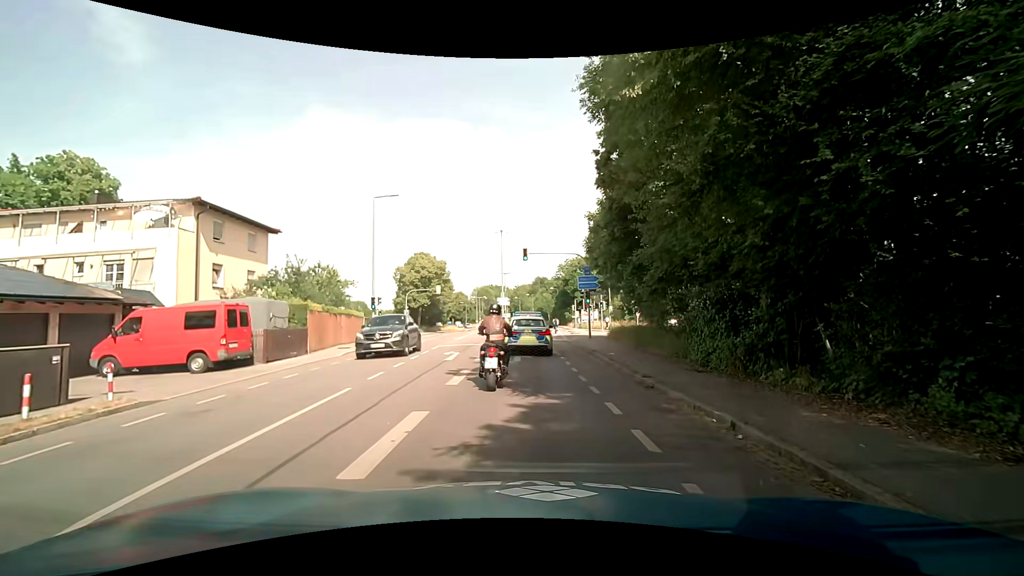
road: tertiary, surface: asphalt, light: Day
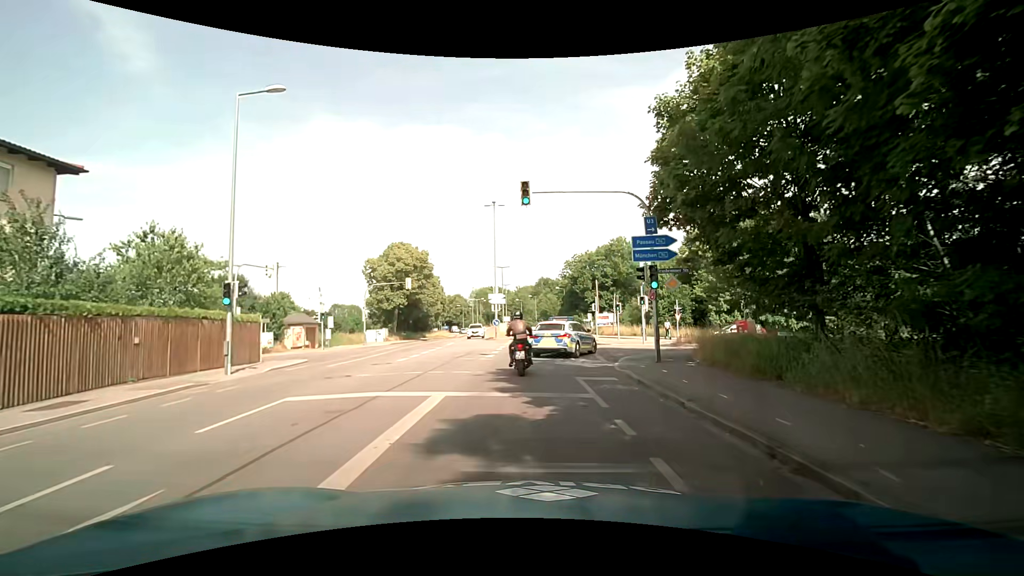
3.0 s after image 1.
(+0.3, +17.7) m; +1°
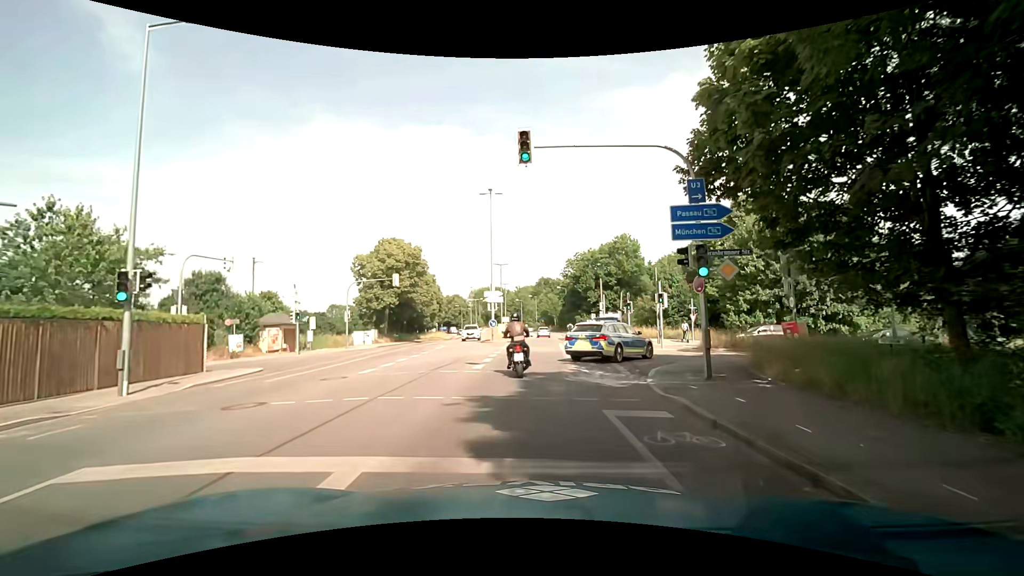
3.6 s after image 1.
(0.0, +4.7) m; +1°
(0, +10) (0, +20) (0, +30) (0, +40) (+1, +50) (+1, +60) (+1, +70) (+1, +80) (+1, +90) (+1, +100) m
